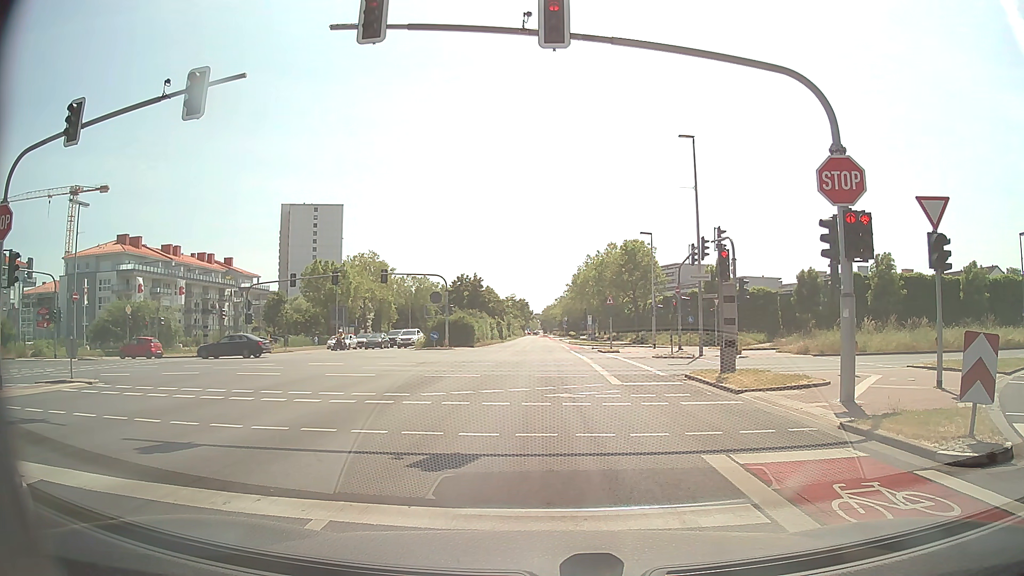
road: secondary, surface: asphalt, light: Day
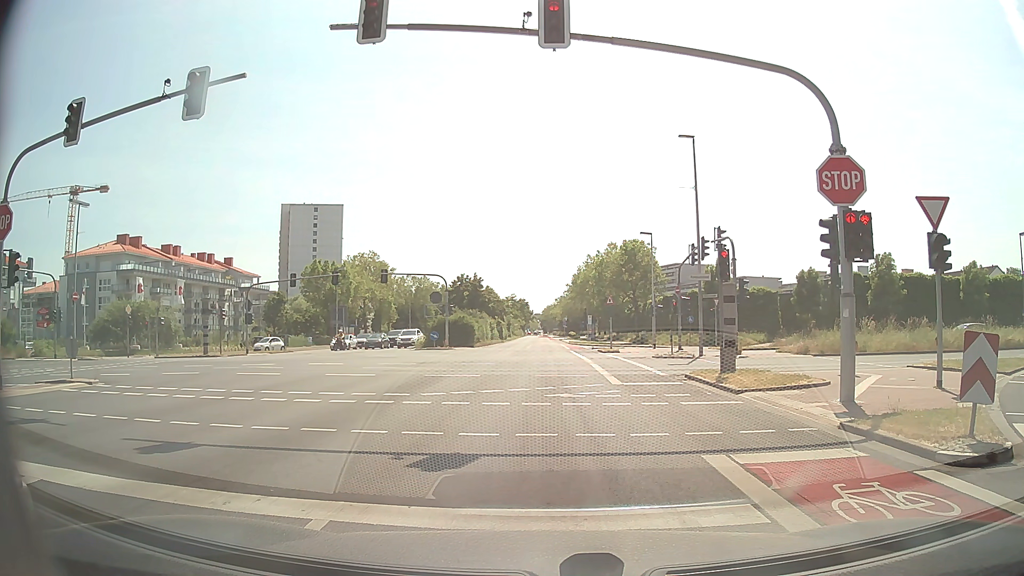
(0.0, 0.0) m; 0°
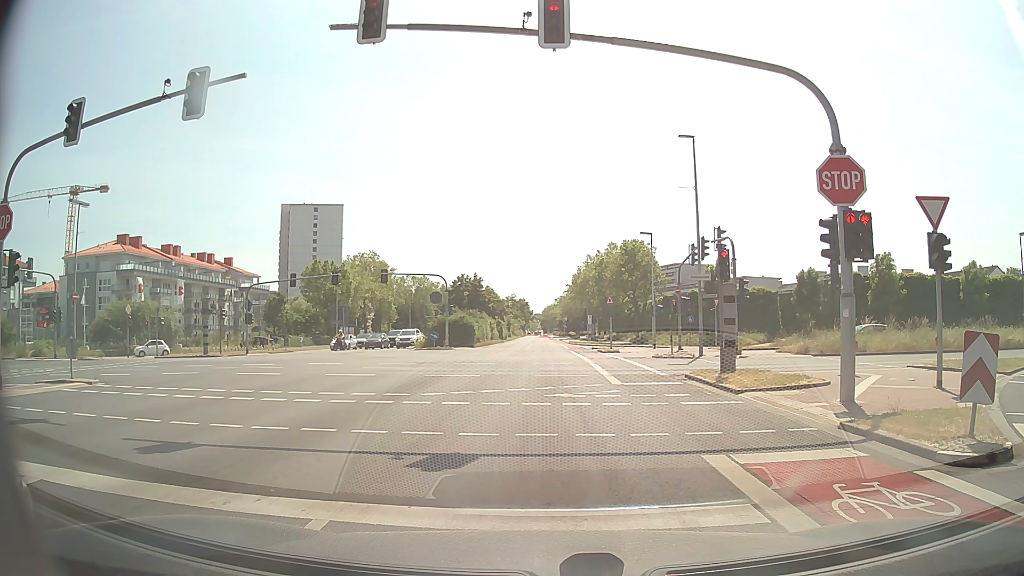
(0.0, 0.0) m; 0°
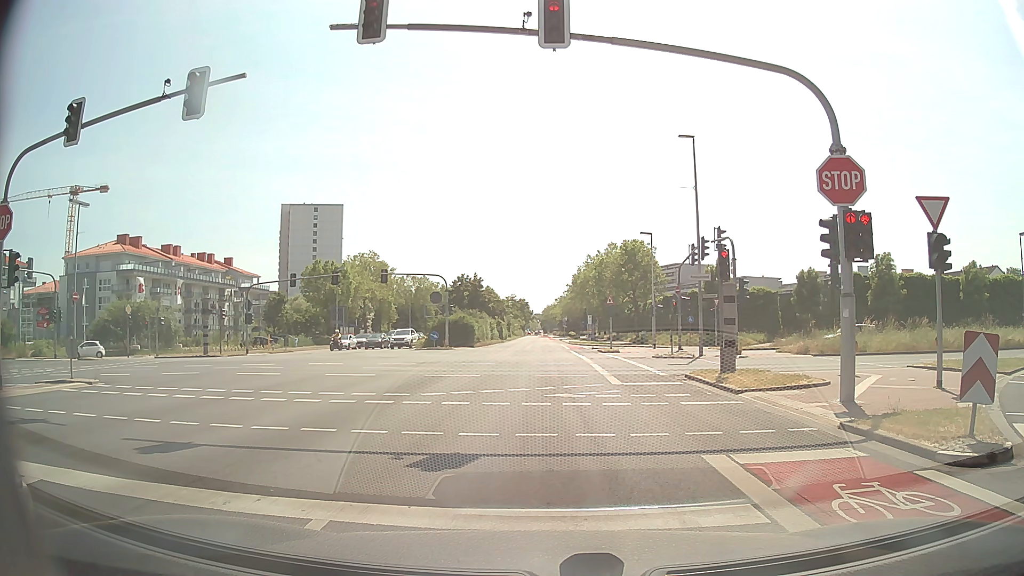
(0.0, 0.0) m; 0°
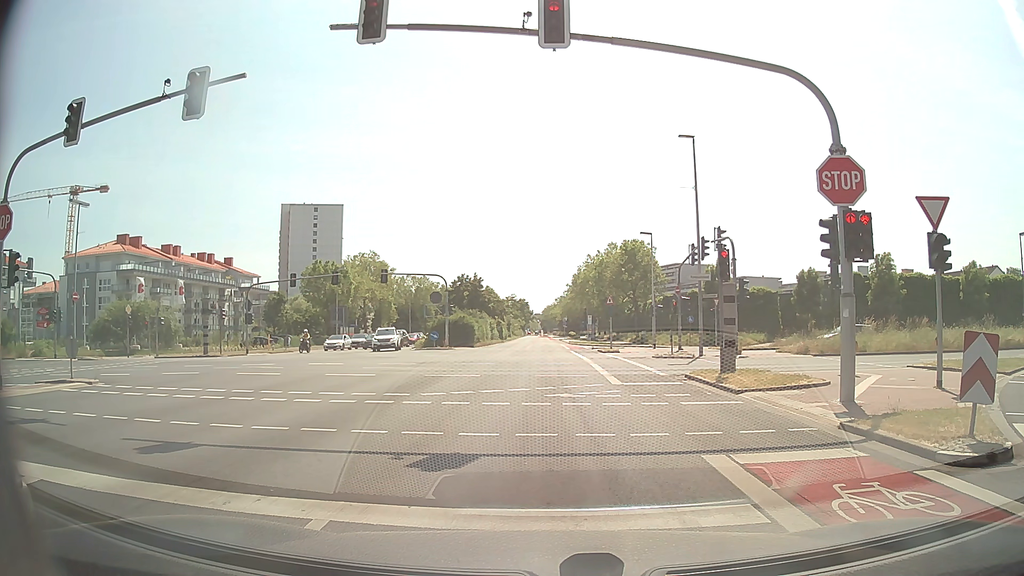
(0.0, 0.0) m; 0°
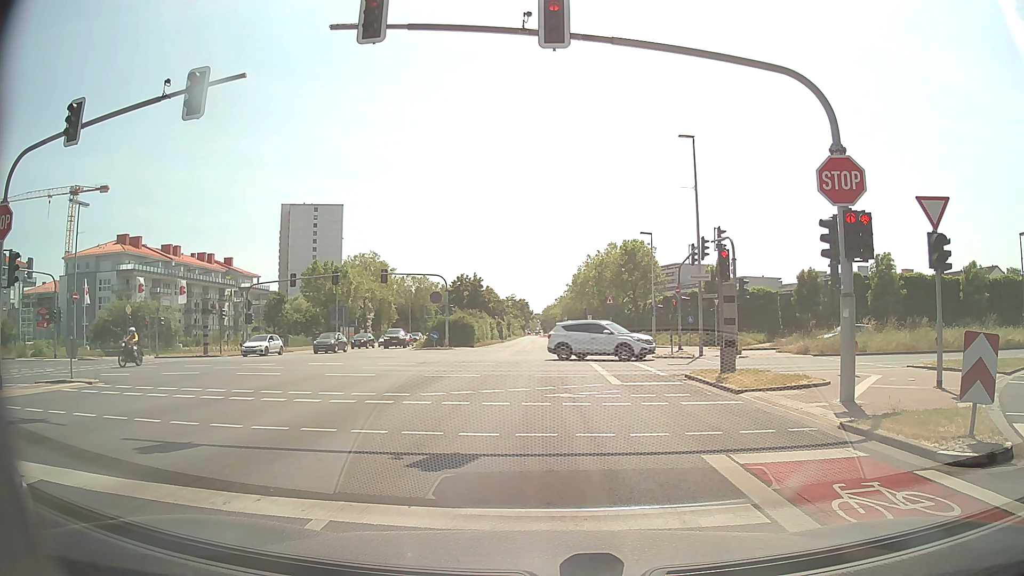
(0.0, 0.0) m; 0°
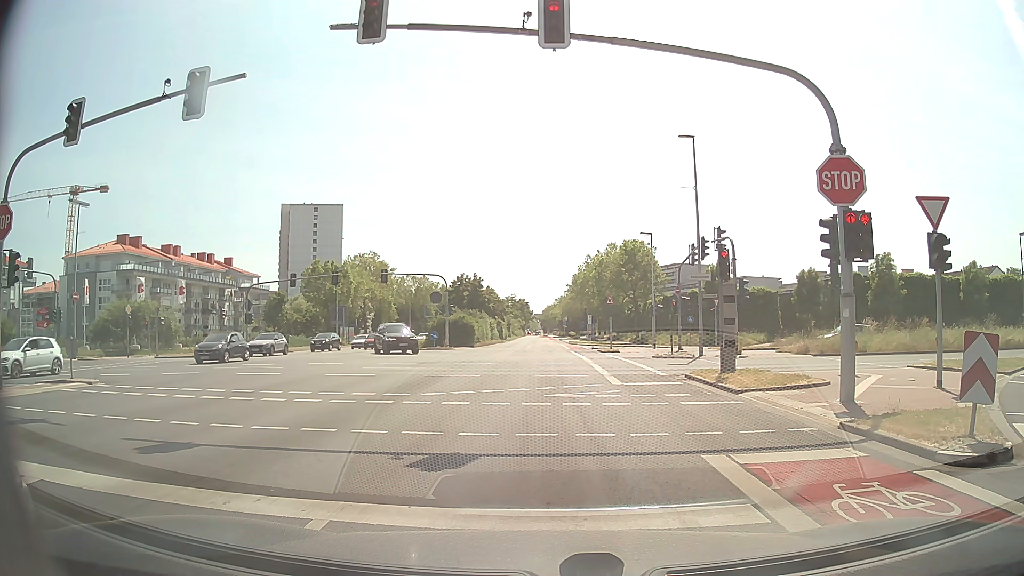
(0.0, 0.0) m; 0°
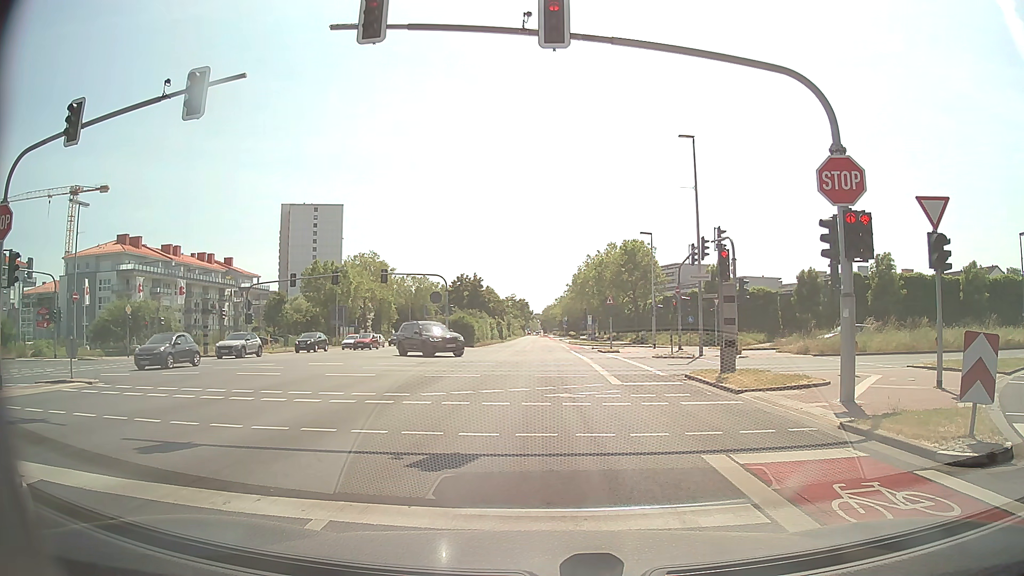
(0.0, 0.0) m; 0°
(0, +10) (+1, +20) (+1, +30) (+1, +40) (+2, +50) (+2, +60) (+2, +70) (+2, +80) (+3, +90) (+3, +100) m
